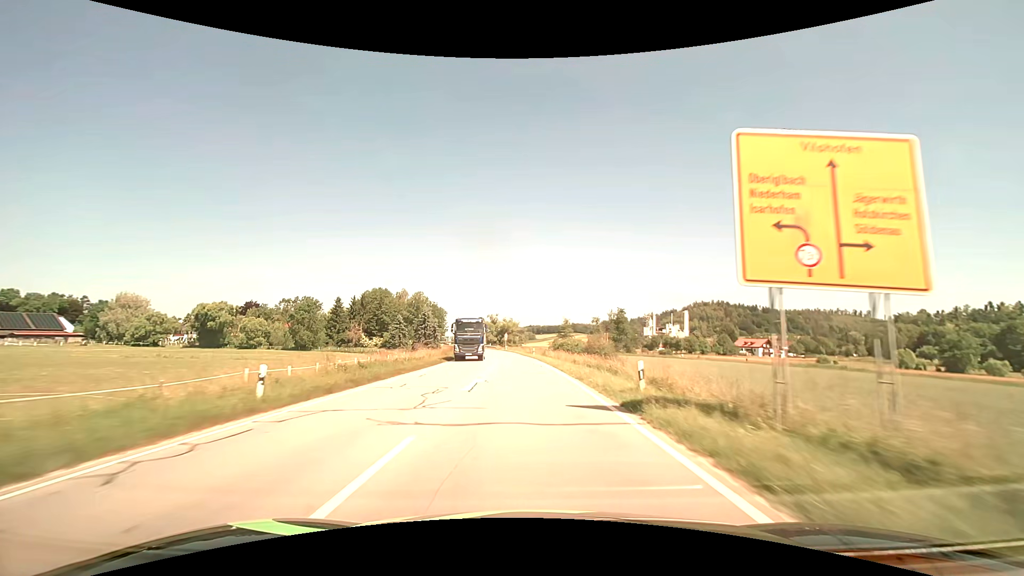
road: secondary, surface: asphalt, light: Day
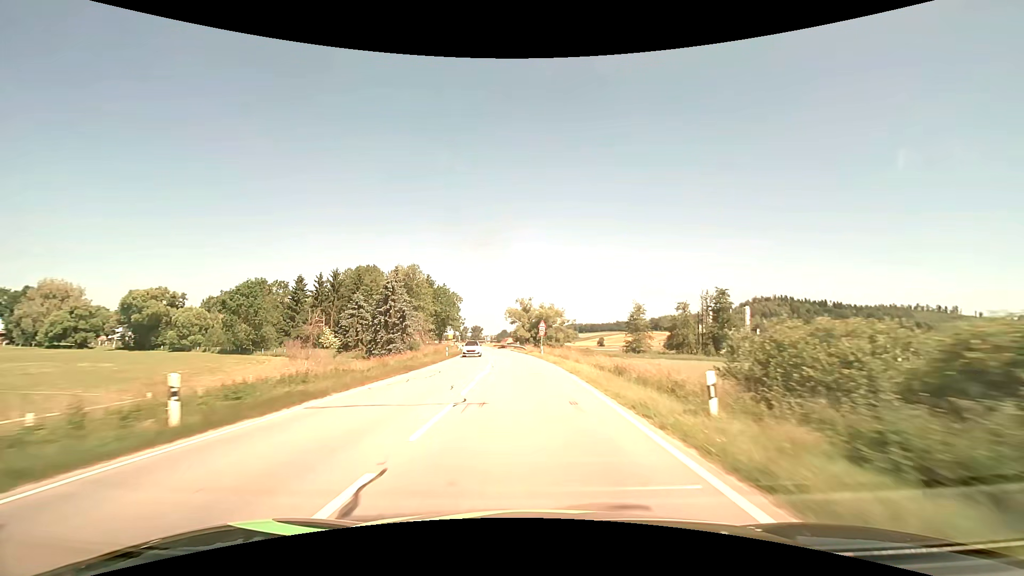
(-2.0, +50.2) m; -5°
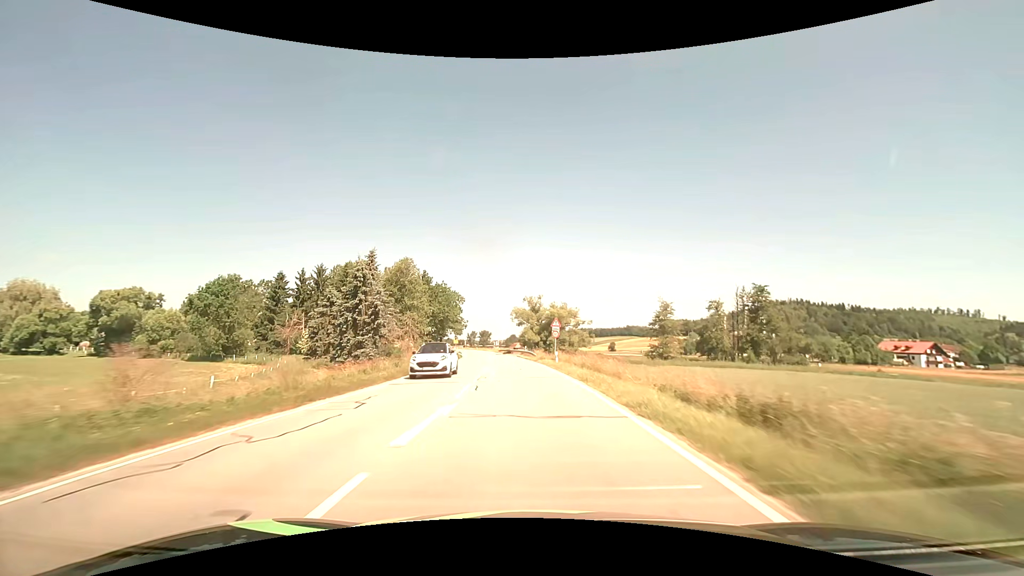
(-0.1, +12.2) m; -1°
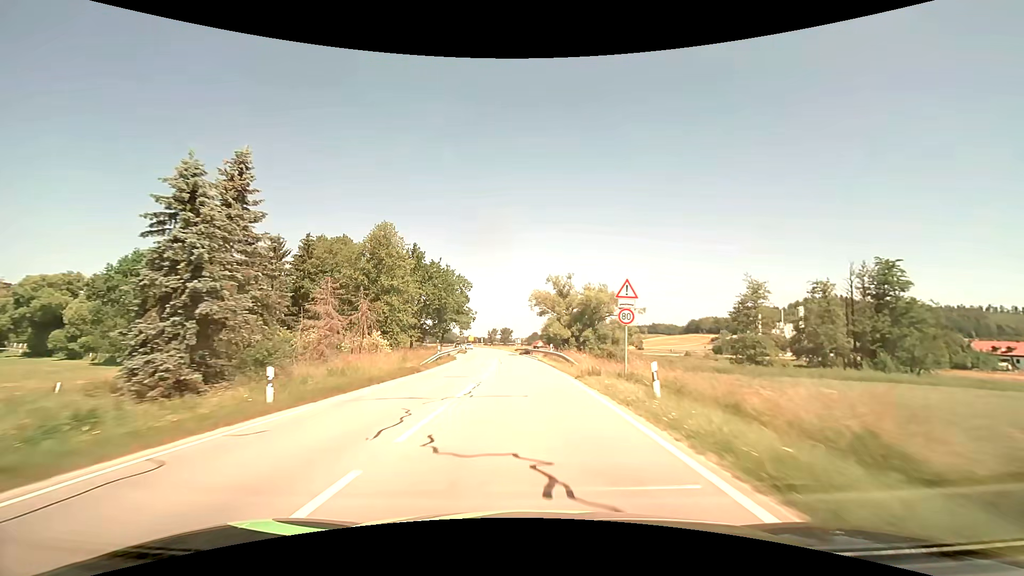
(-0.6, +24.1) m; -3°
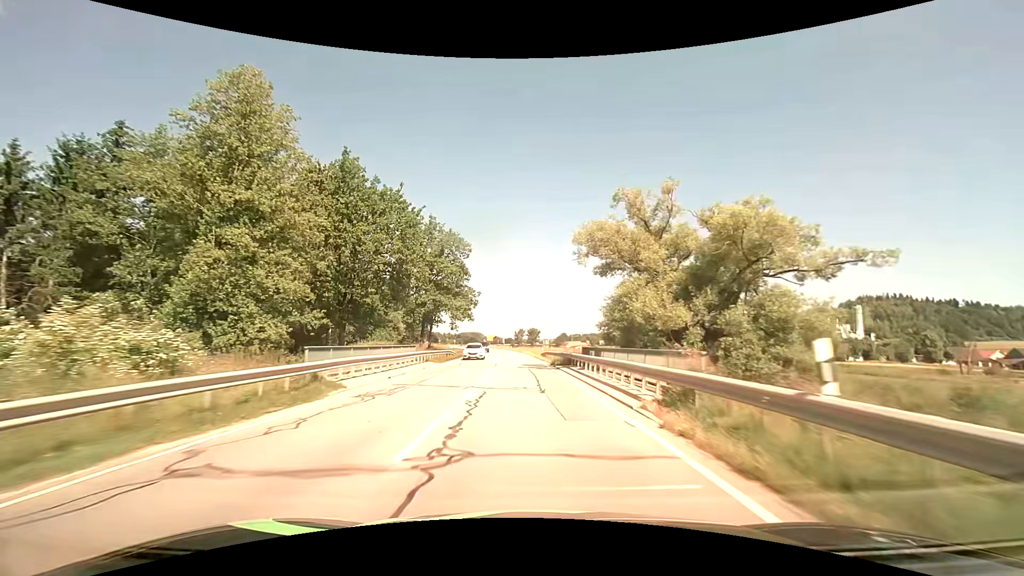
(-1.2, +35.6) m; -3°
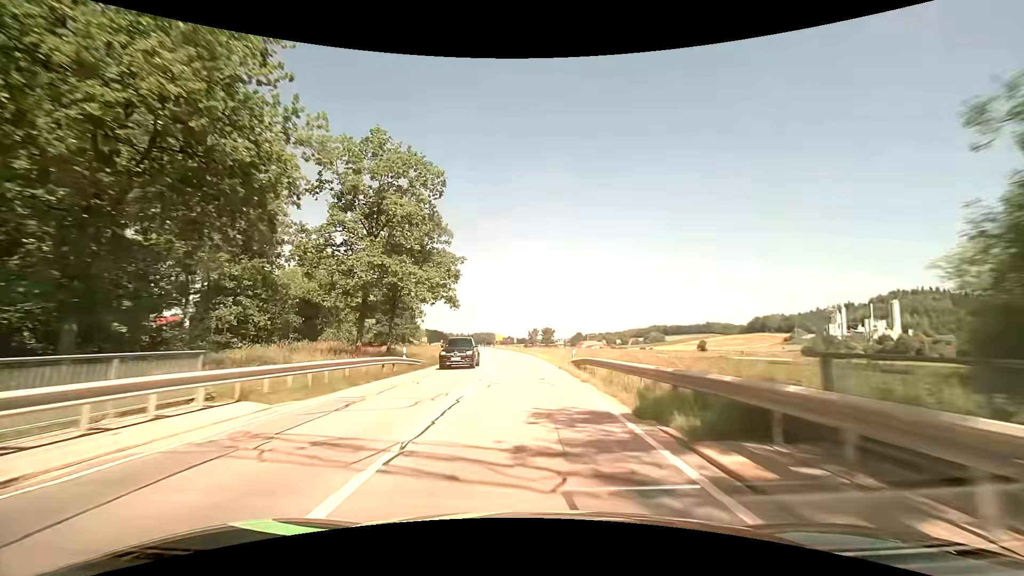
(-0.4, +23.5) m; -1°
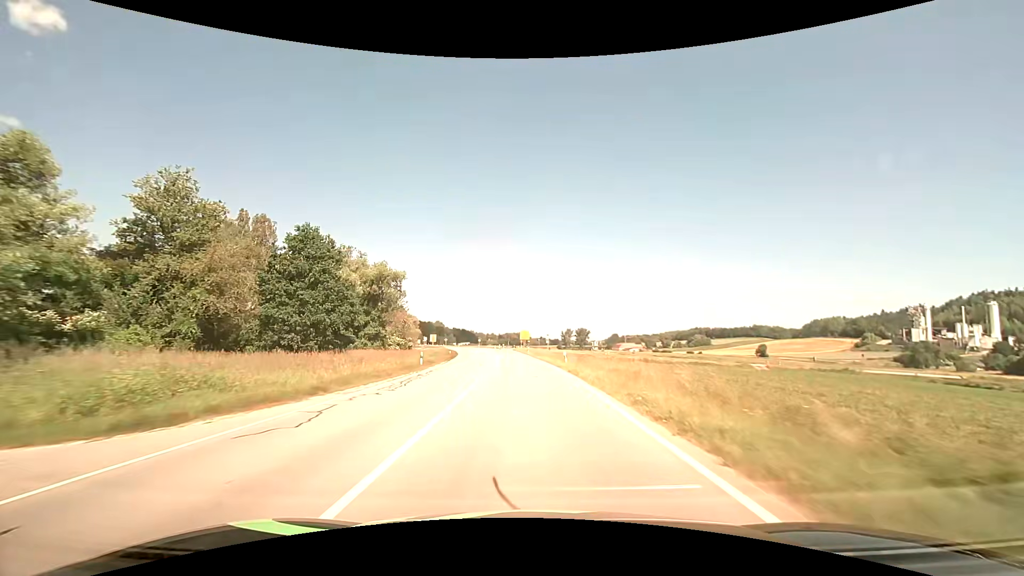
(-1.8, +46.6) m; -4°
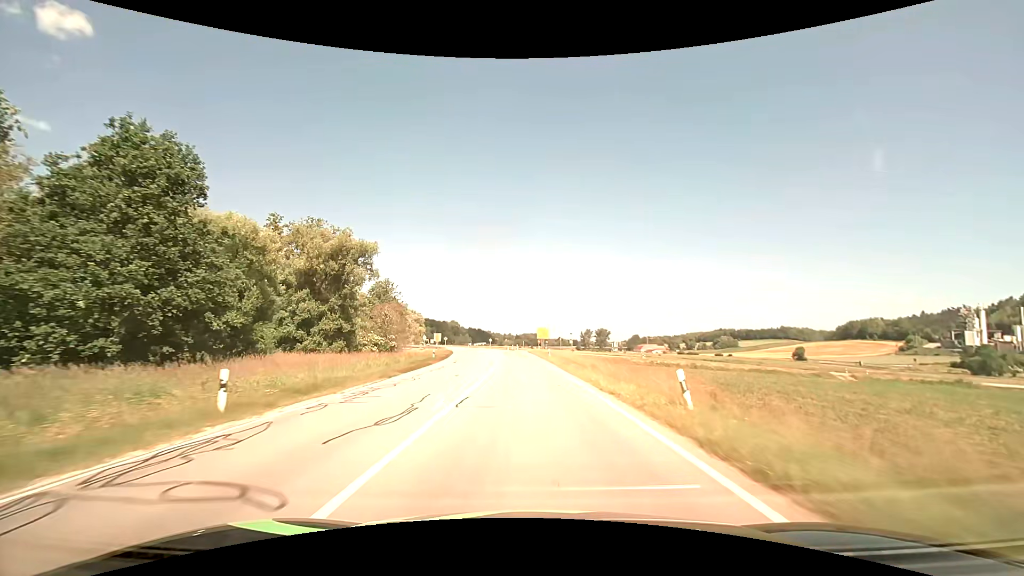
(-0.3, +23.2) m; -2°
(0, +10) (0, +20) (-1, +30) (-1, +40) (-2, +50) (-2, +60) (-3, +70) (-4, +80) (-5, +90) (-6, +100) m
